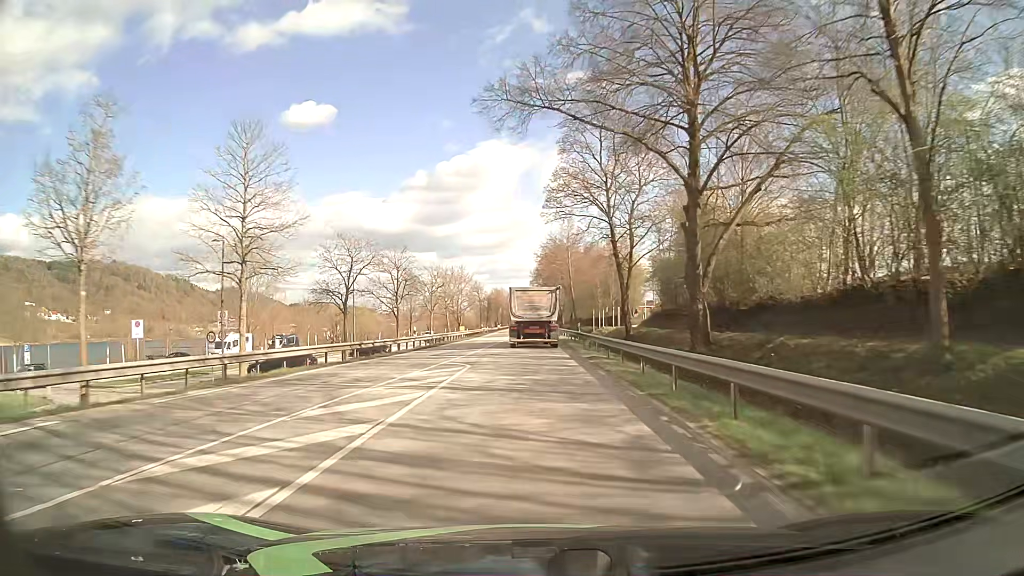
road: primary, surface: asphalt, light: Day
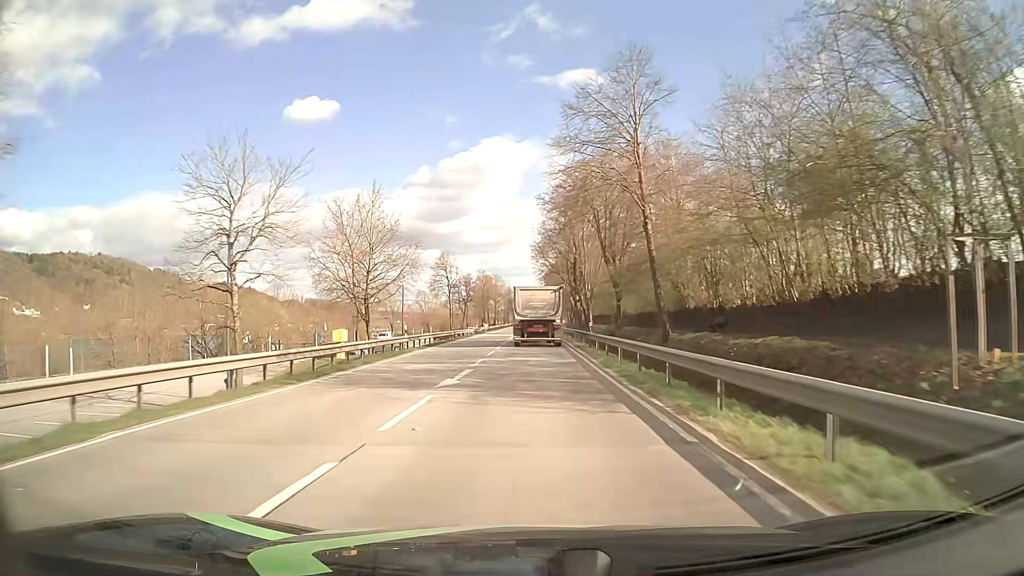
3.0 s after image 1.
(-0.1, +55.4) m; 0°
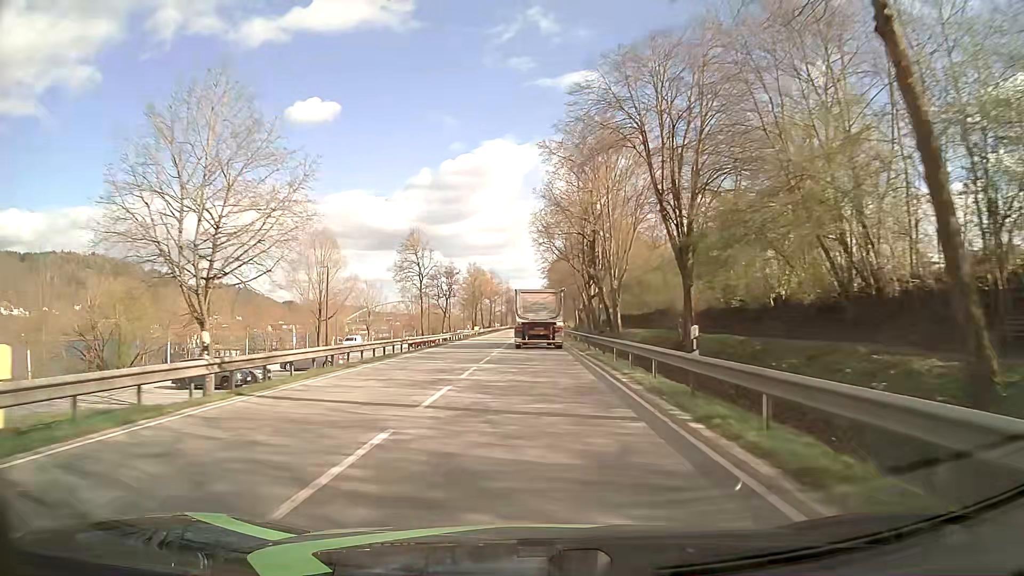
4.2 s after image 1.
(0.0, +22.2) m; 0°
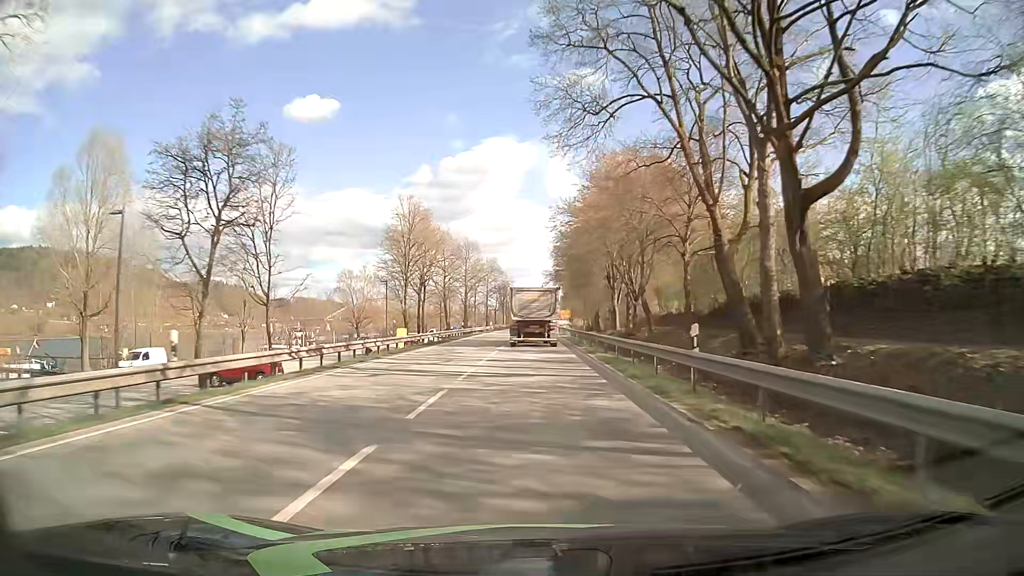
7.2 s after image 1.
(-0.1, +55.8) m; 0°
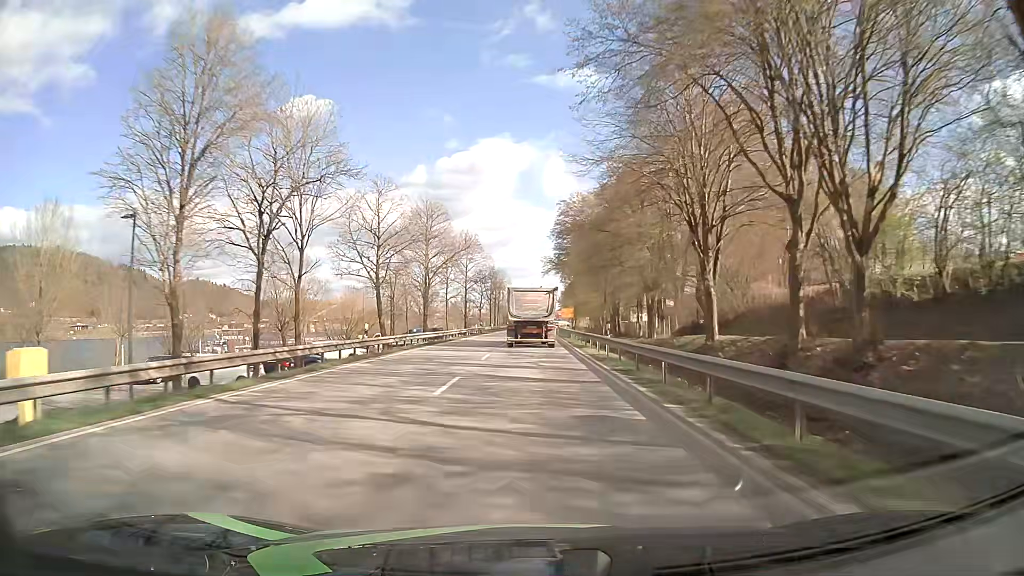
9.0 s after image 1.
(+0.2, +33.7) m; +1°
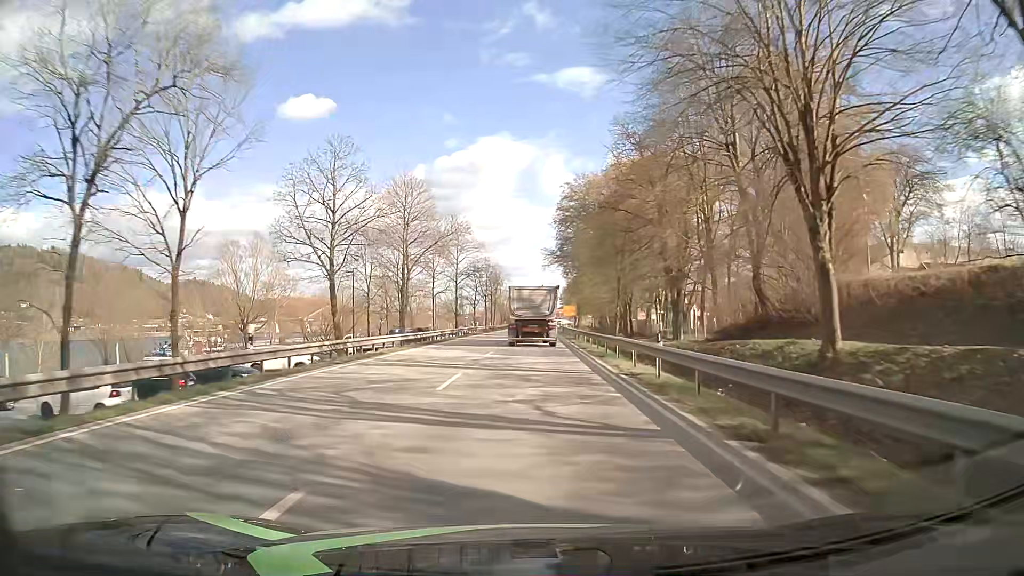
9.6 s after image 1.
(-0.1, +11.2) m; -1°
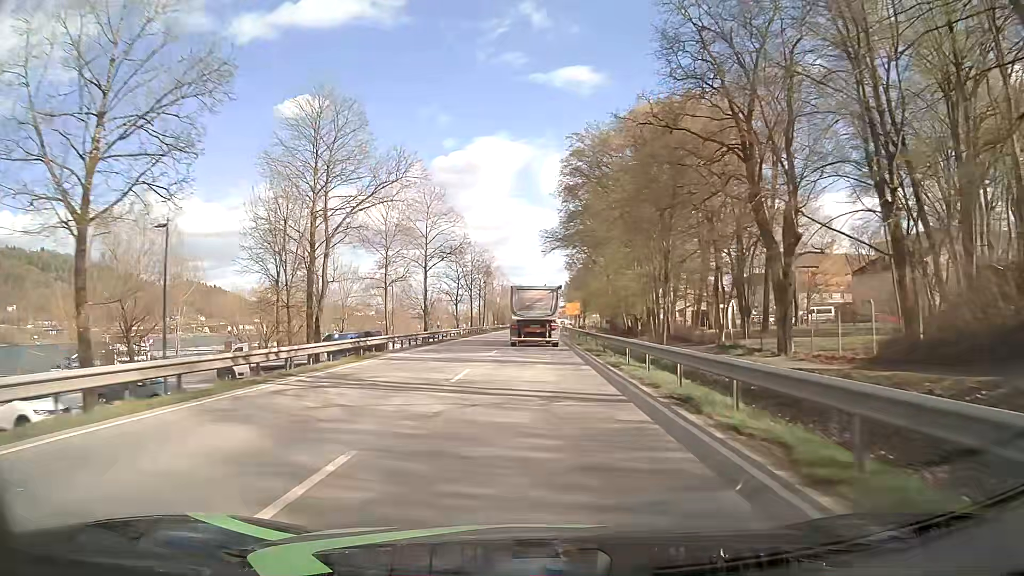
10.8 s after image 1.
(+0.2, +22.4) m; 0°
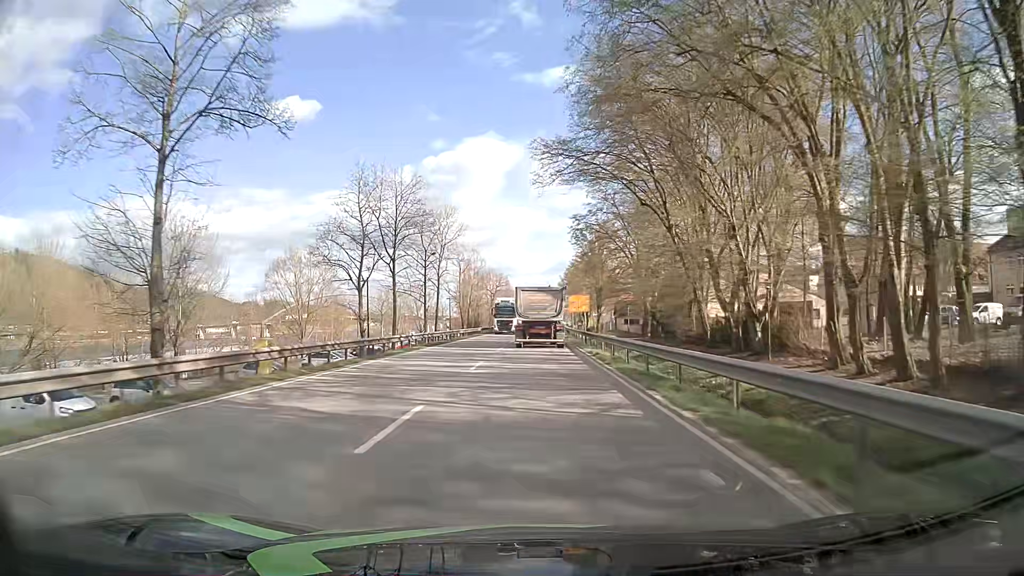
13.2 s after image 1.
(+0.3, +44.2) m; +1°
(0, +10) (0, +20) (0, +30) (0, +40) (+1, +50) (+1, +60) (+1, +70) (+1, +80) (+2, +90) (+2, +100) m
